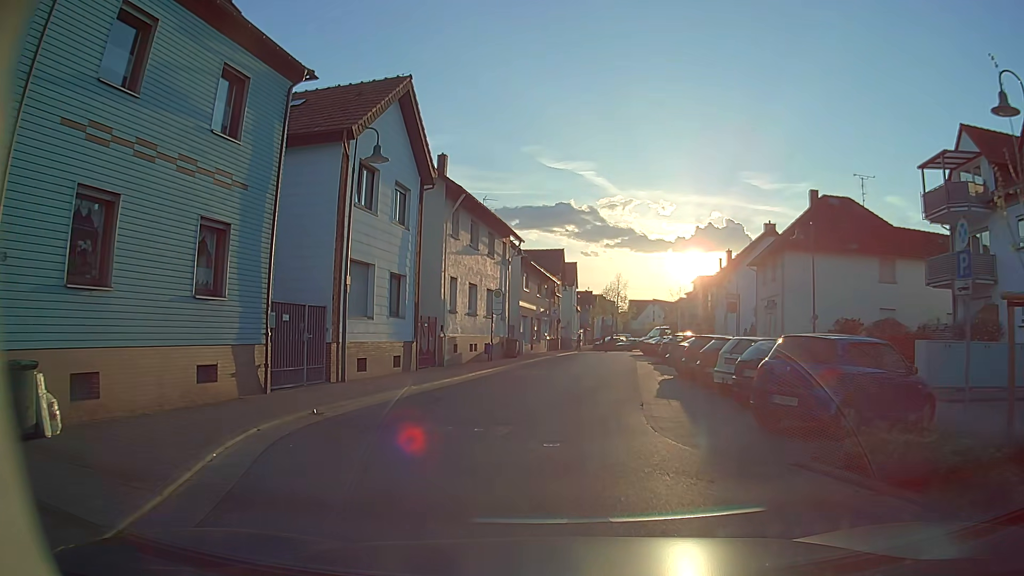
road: unclassified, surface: asphalt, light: Day
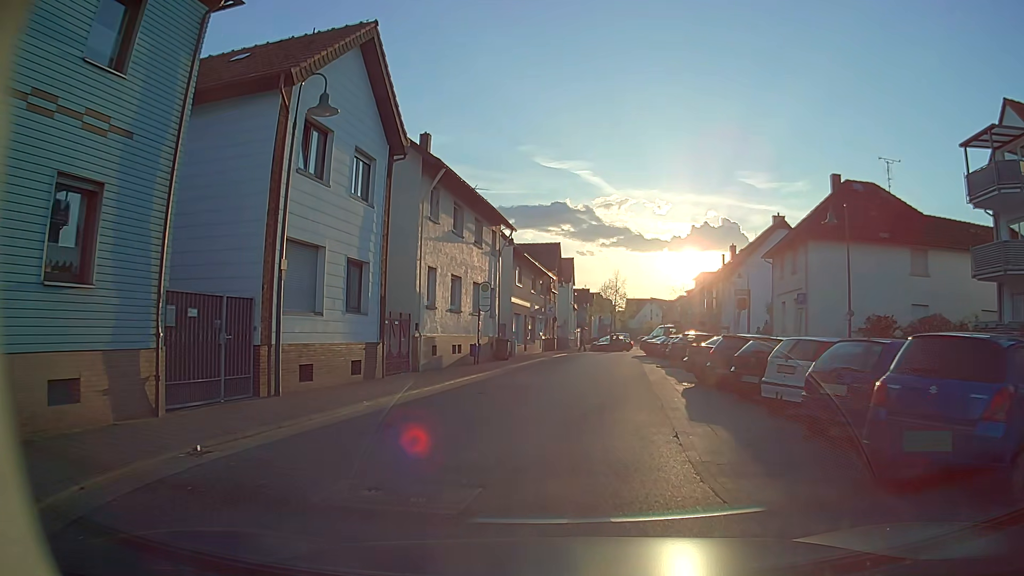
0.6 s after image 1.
(0.0, +4.1) m; +1°
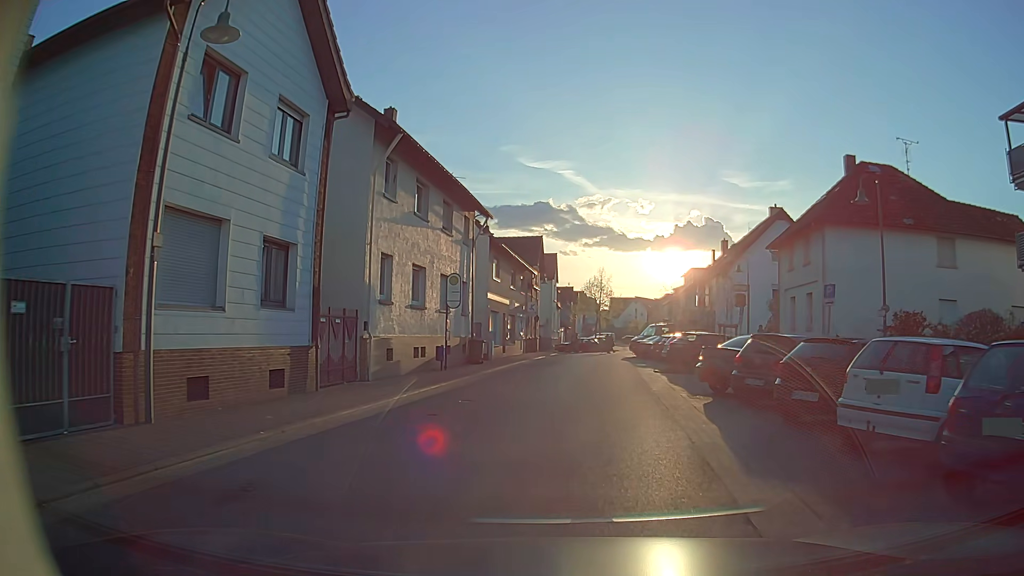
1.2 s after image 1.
(0.0, +4.2) m; 0°
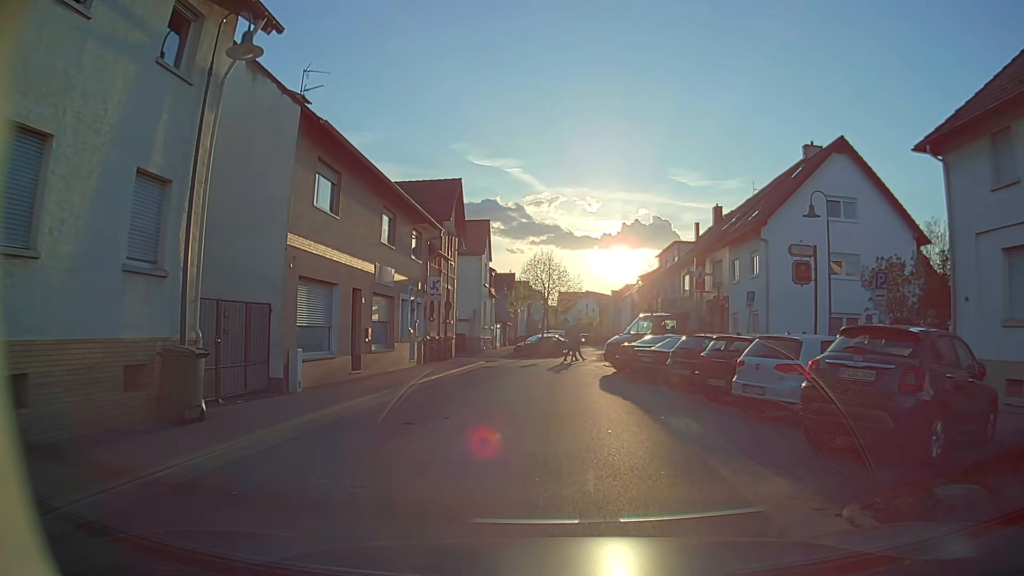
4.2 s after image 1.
(+1.3, +20.8) m; +5°
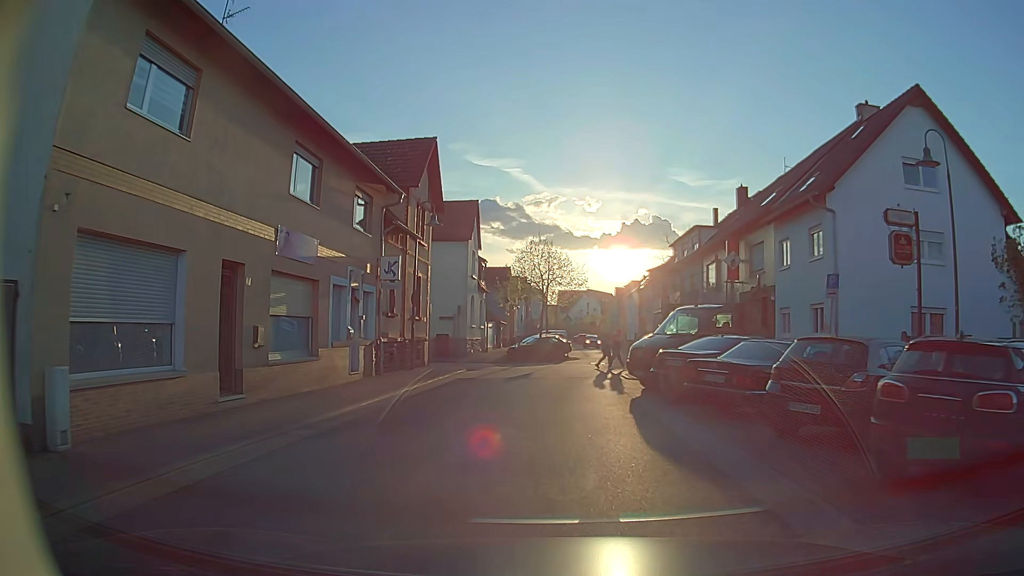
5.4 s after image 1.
(0.0, +8.0) m; +1°
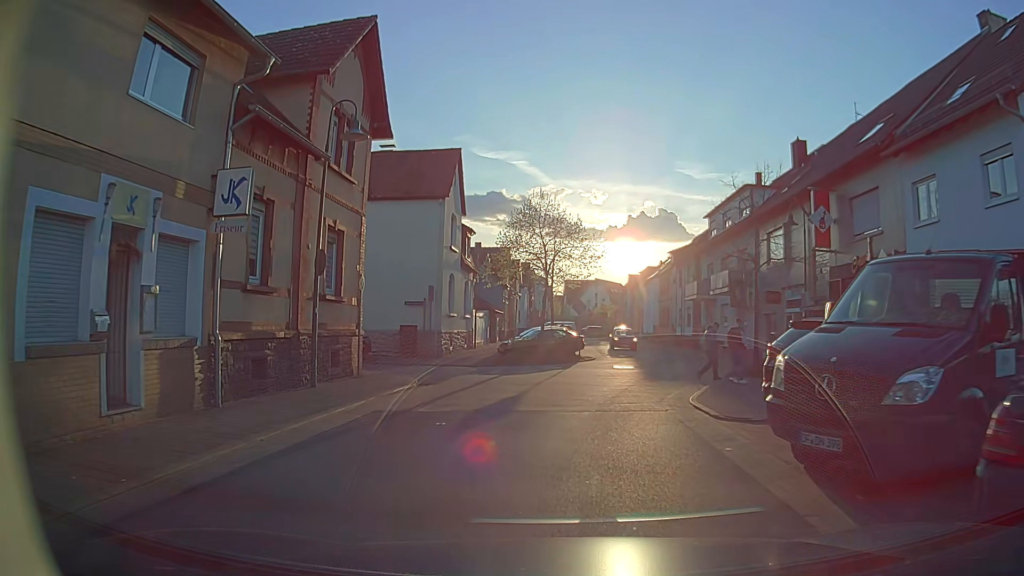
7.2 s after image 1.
(-0.1, +11.4) m; -1°
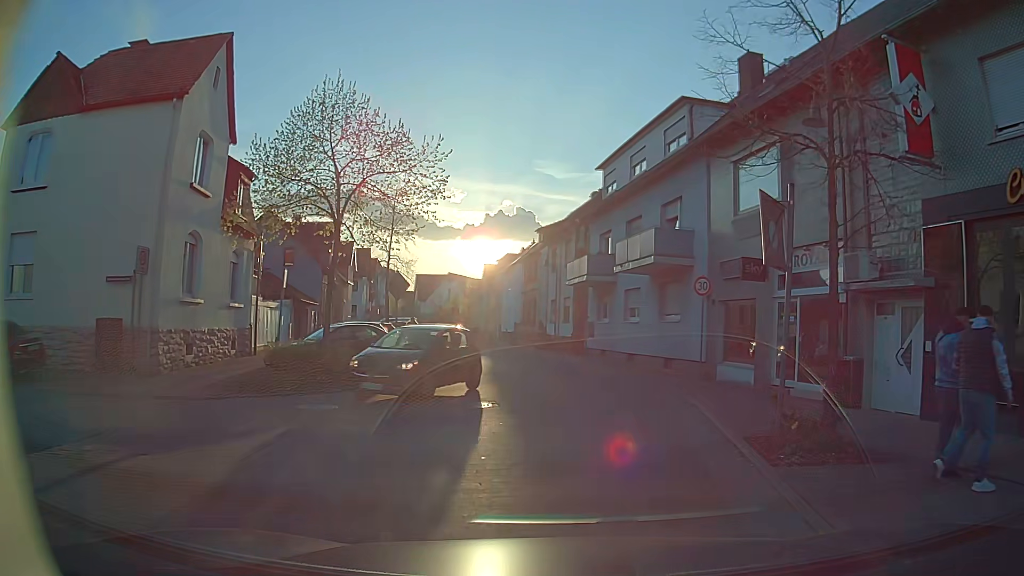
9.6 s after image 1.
(+1.1, +14.1) m; +10°
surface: paving_stones
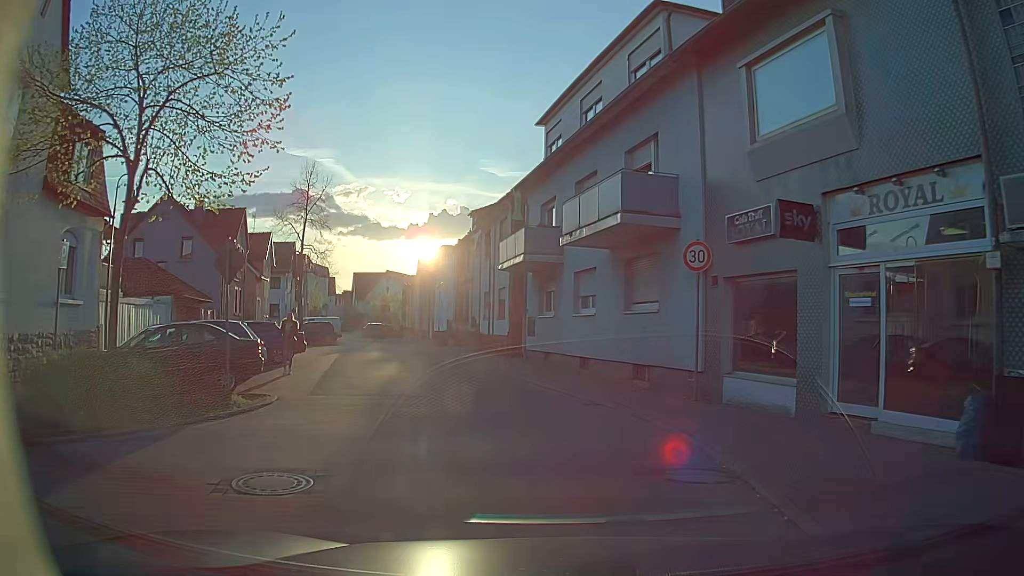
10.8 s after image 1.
(+0.5, +6.9) m; +6°
(-1, +10) (-2, +20) (-5, +29) (-8, +39) (-11, +49) (-14, +58) (-19, +67) (-23, +76) (-27, +85) (-29, +95) m
